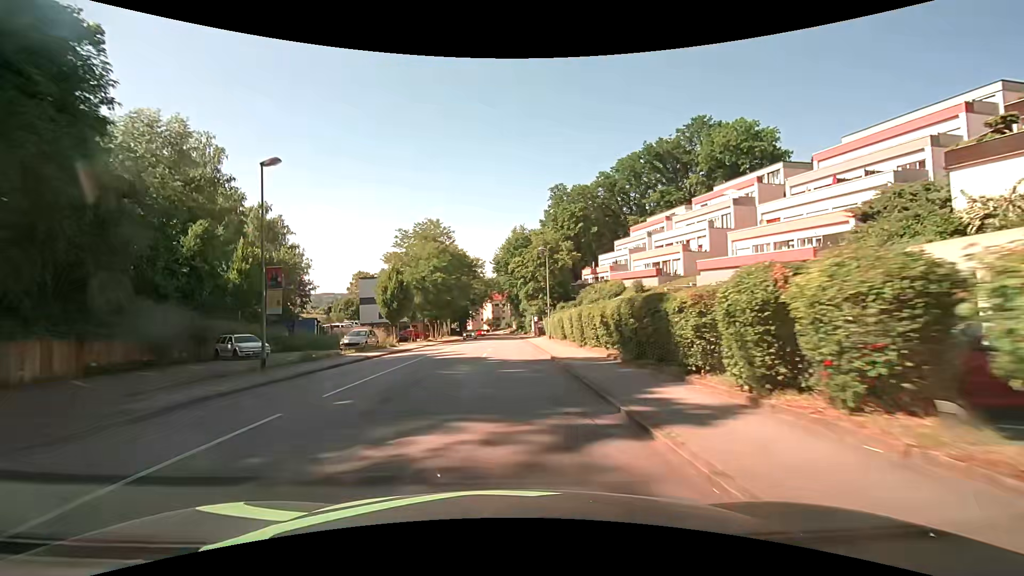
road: tertiary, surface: asphalt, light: Day
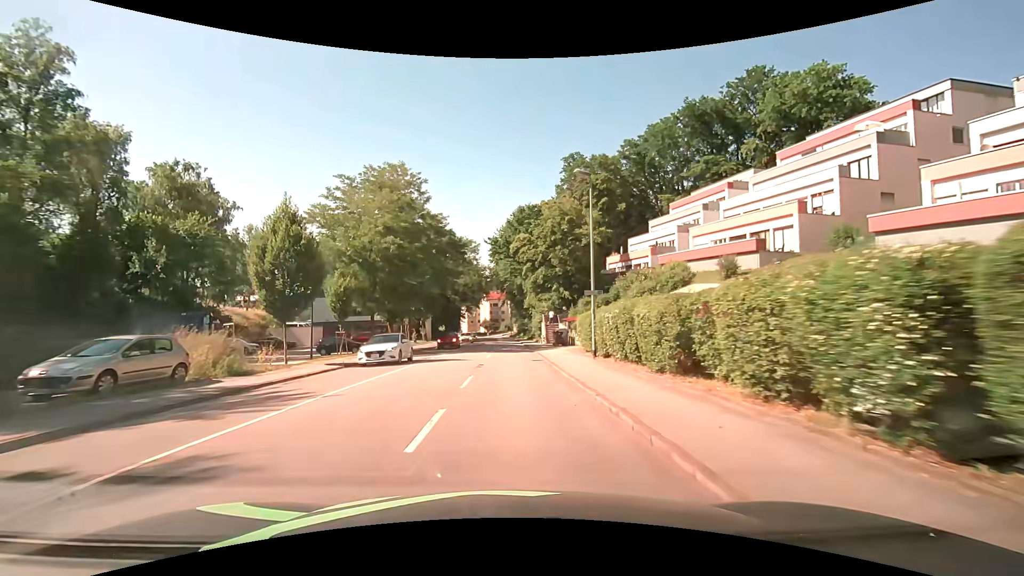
(0.0, +22.8) m; 0°
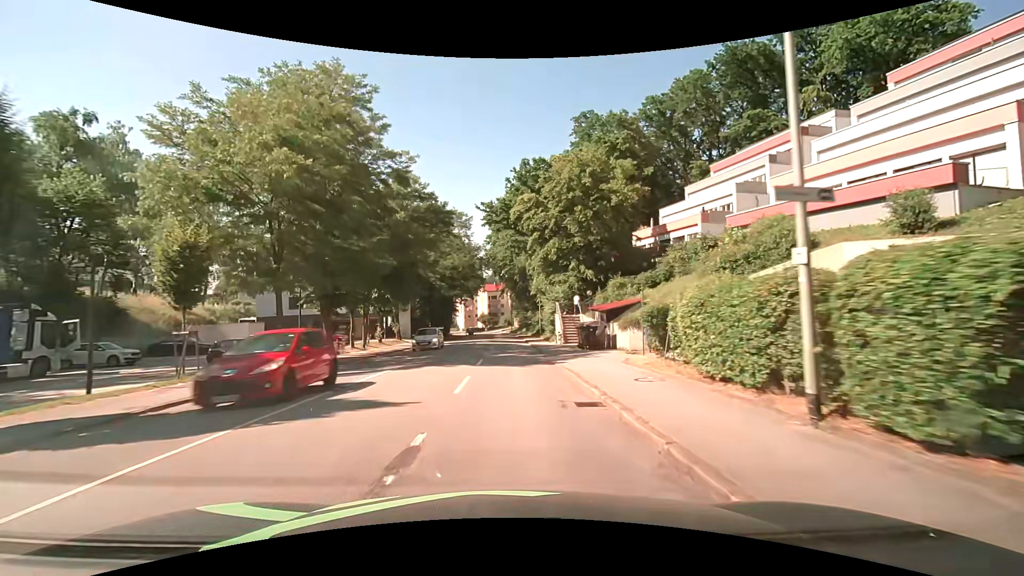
(0.0, +15.3) m; 0°
(0, +10) (0, +20) (0, +30) (0, +40) (0, +50) (0, +60) (0, +70) (0, +80) (-1, +90) (-2, +100) m
